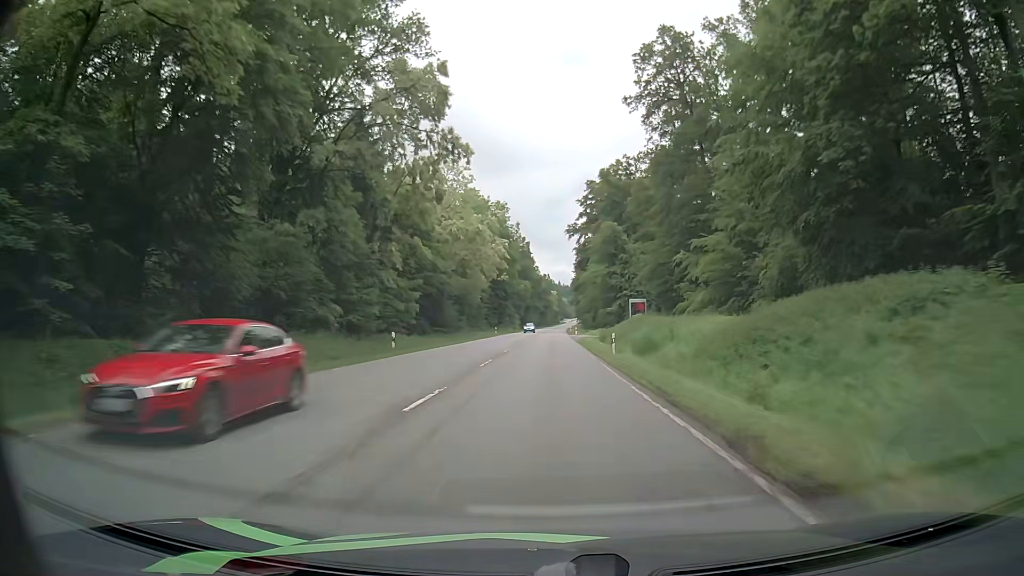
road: secondary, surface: asphalt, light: Day
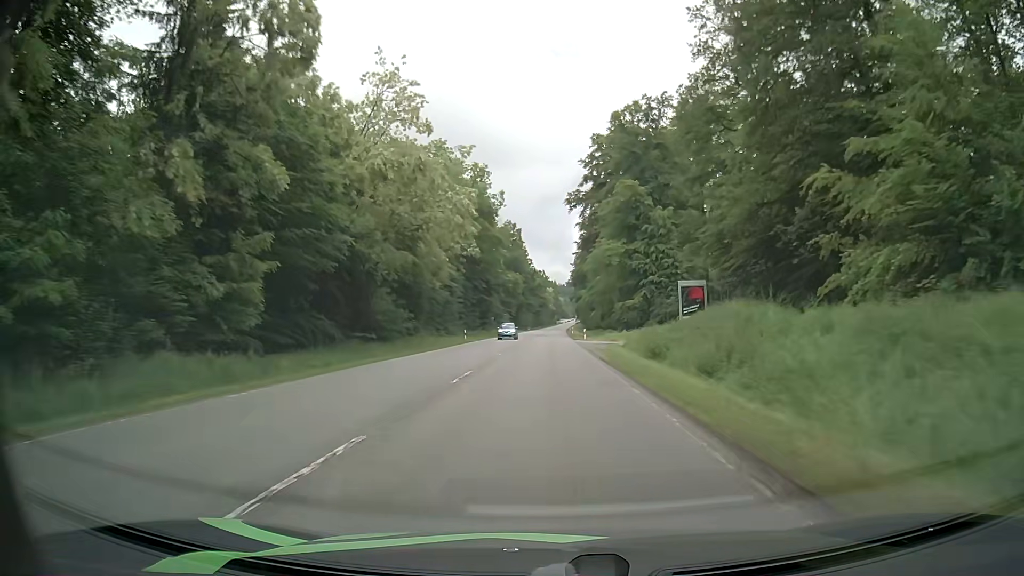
(+0.2, +28.9) m; +1°
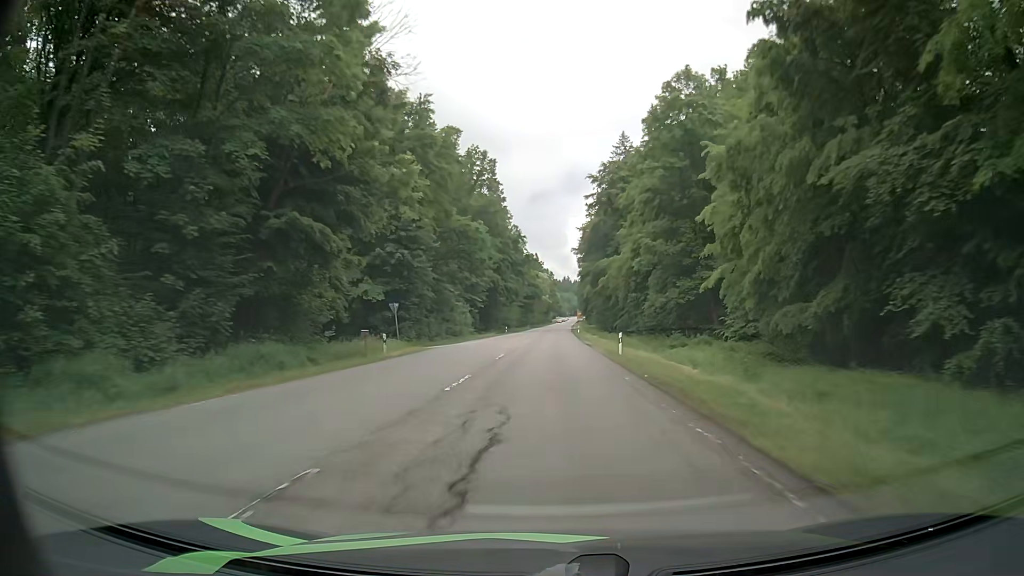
(-0.3, +72.0) m; 0°
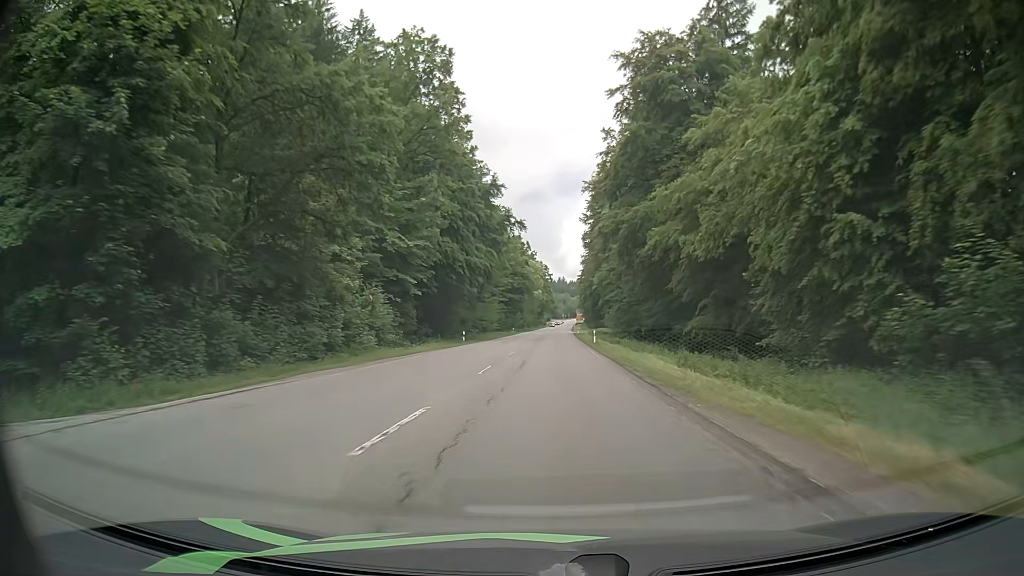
(+0.3, +43.1) m; 0°
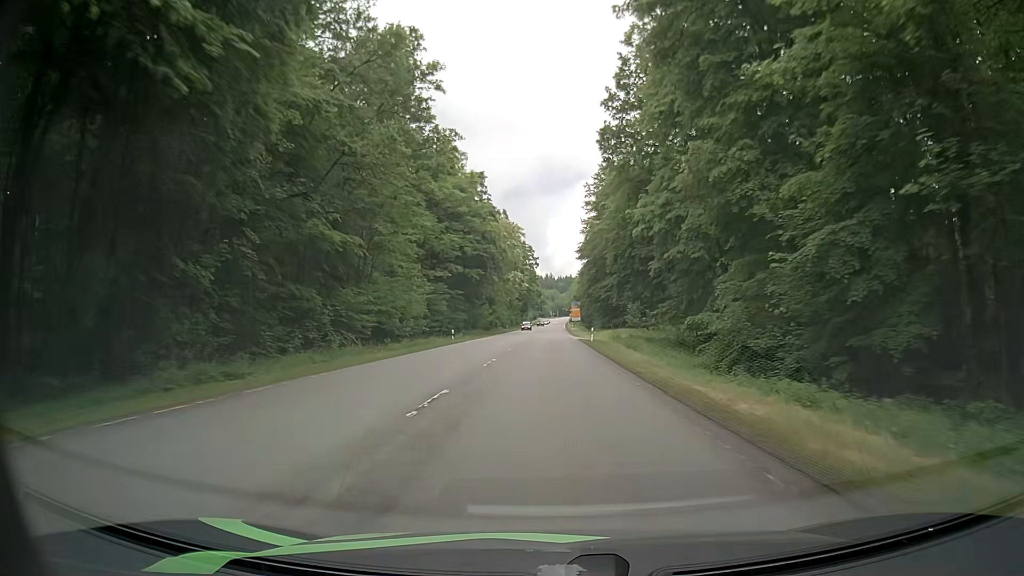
(+0.8, +57.2) m; +1°
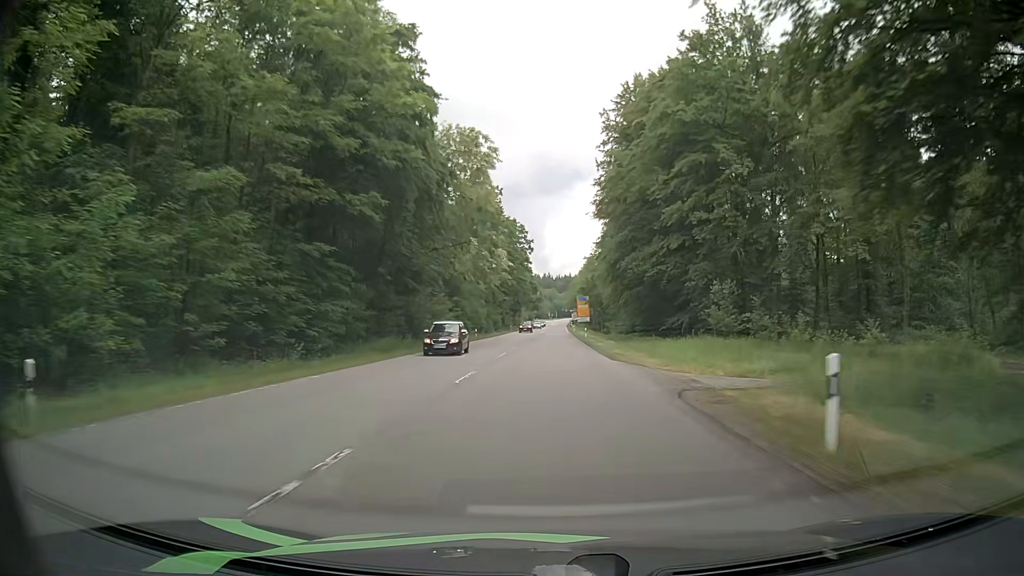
(-0.3, +42.7) m; 0°
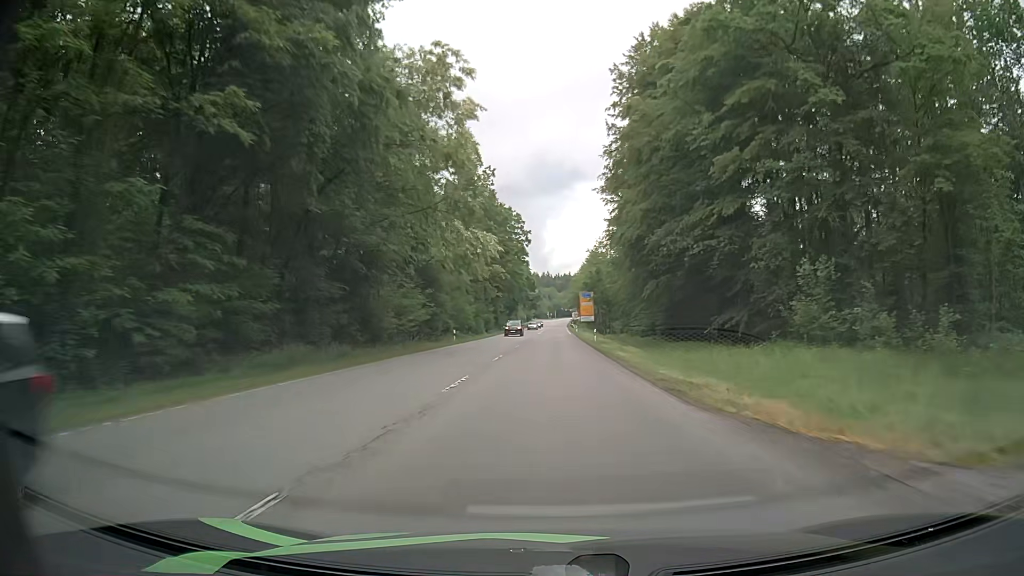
(+0.1, +14.1) m; +1°
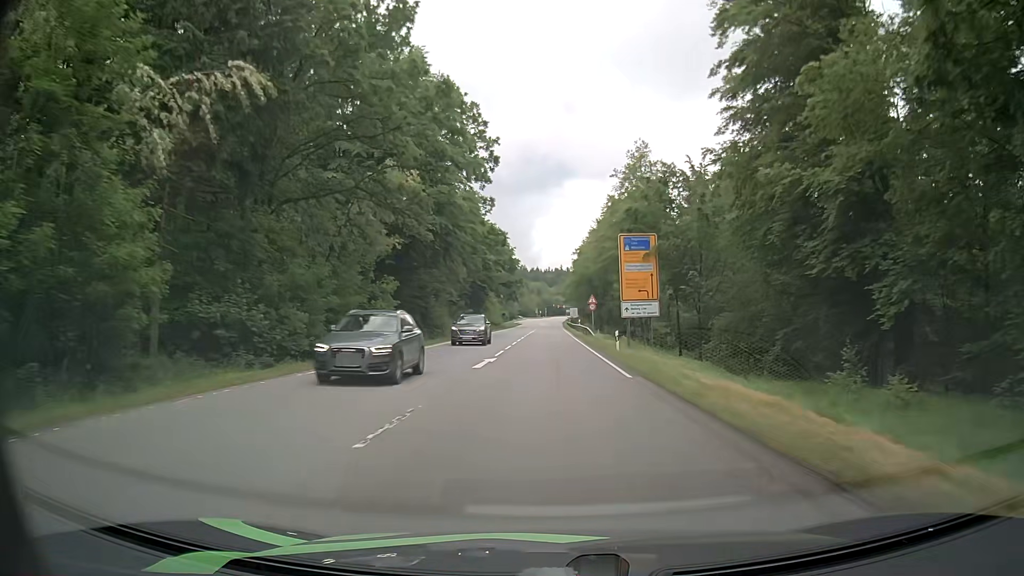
(-0.4, +65.7) m; 0°
(0, +10) (0, +20) (0, +30) (0, +40) (0, +50) (0, +60) (0, +70) (0, +80) (0, +90) (0, +100) m
